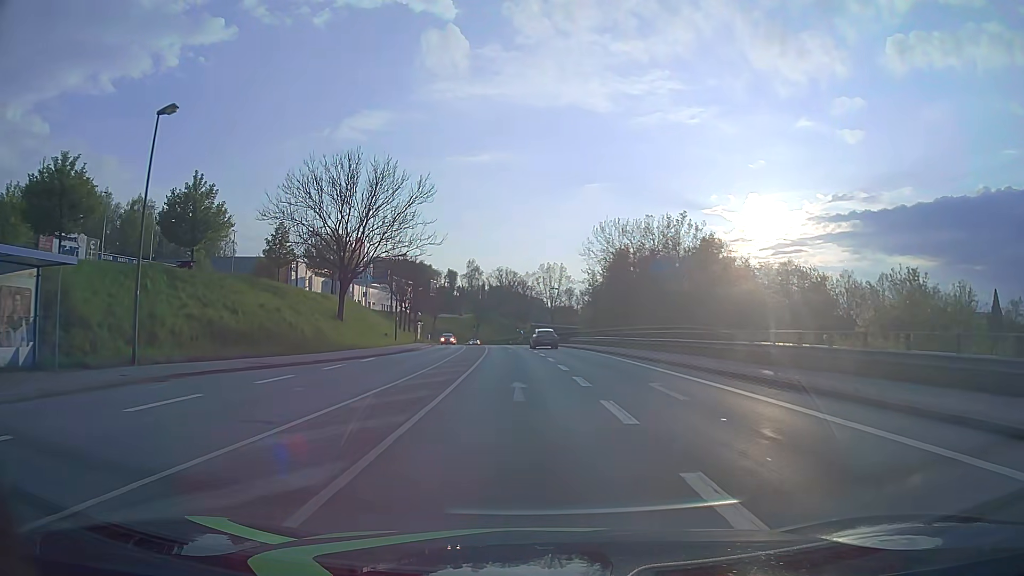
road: tertiary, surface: asphalt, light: Day
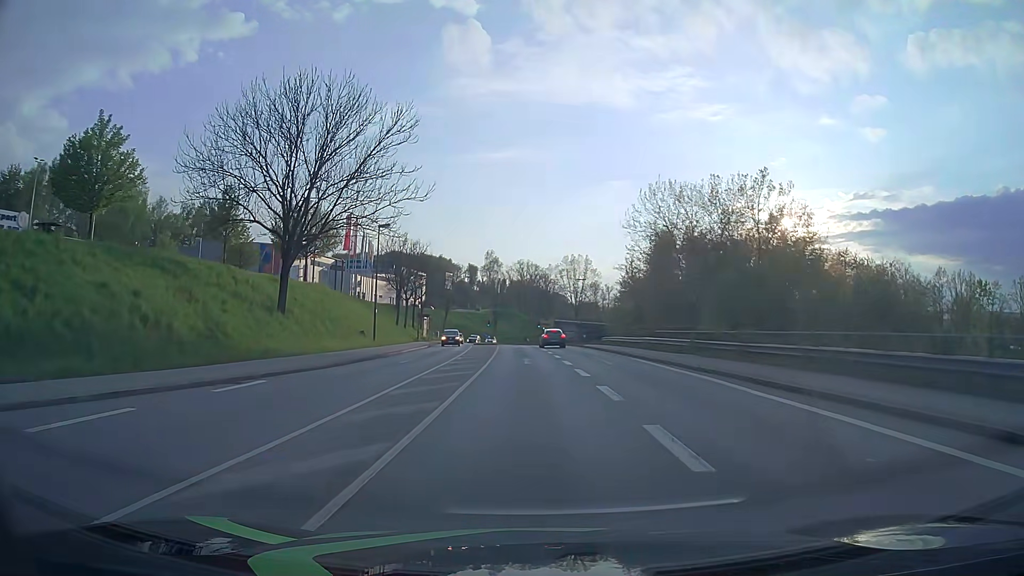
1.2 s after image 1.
(-0.3, +15.2) m; -2°
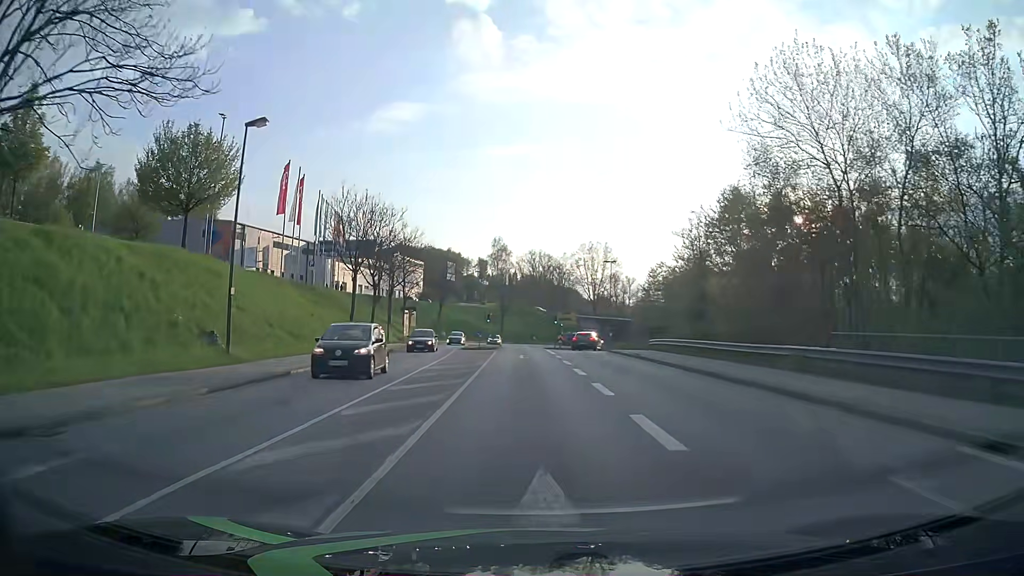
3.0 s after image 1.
(-0.3, +22.9) m; -1°
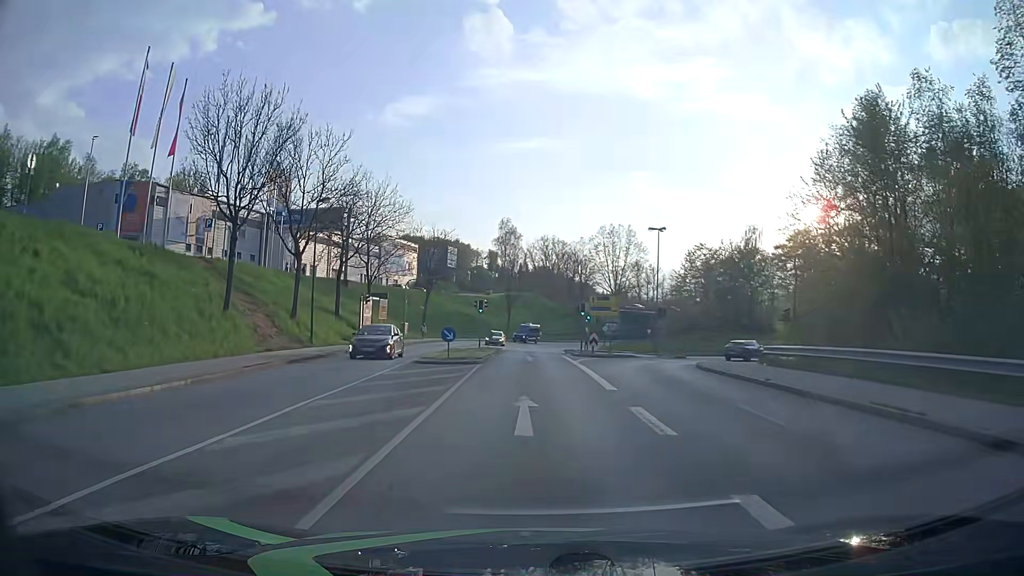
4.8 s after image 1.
(-0.2, +23.1) m; -1°
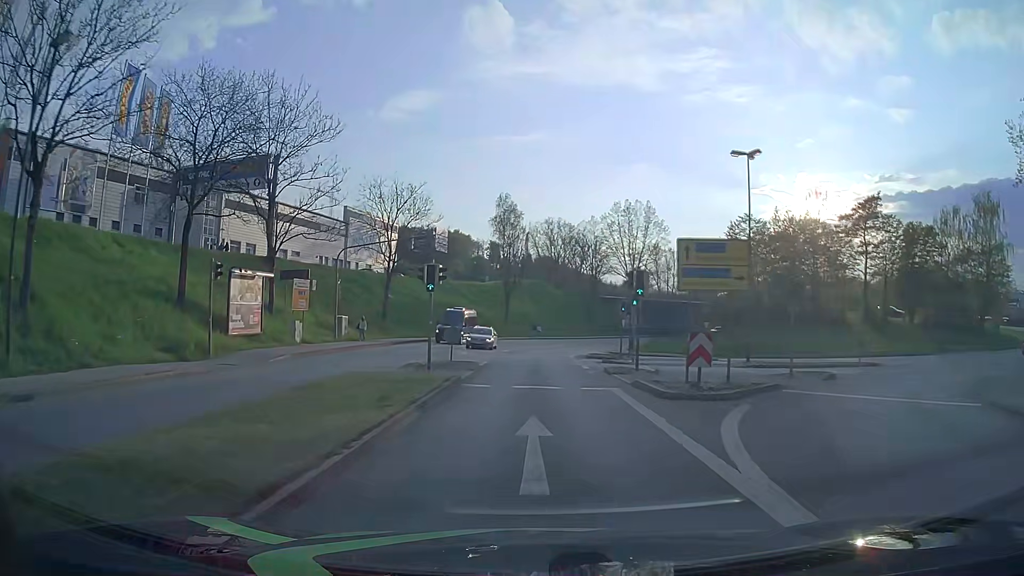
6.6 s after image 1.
(0.0, +23.2) m; 0°
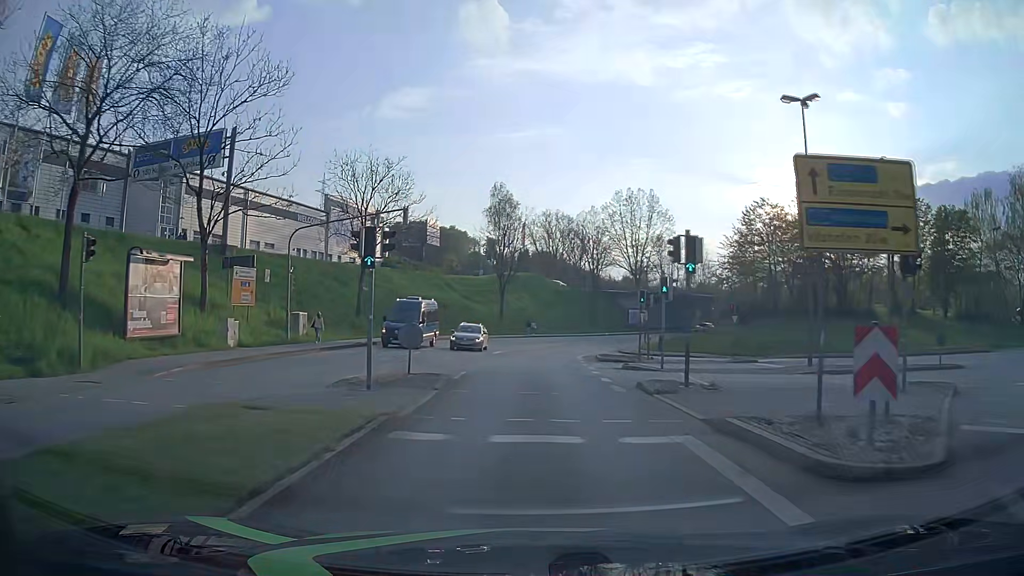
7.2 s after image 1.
(0.0, +7.8) m; +1°
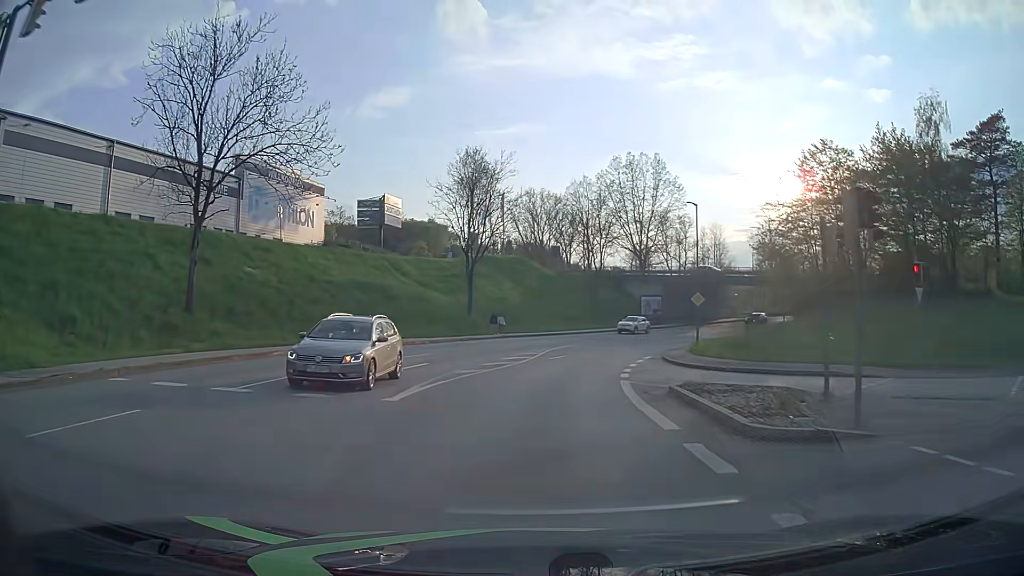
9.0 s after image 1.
(+0.1, +23.4) m; +1°
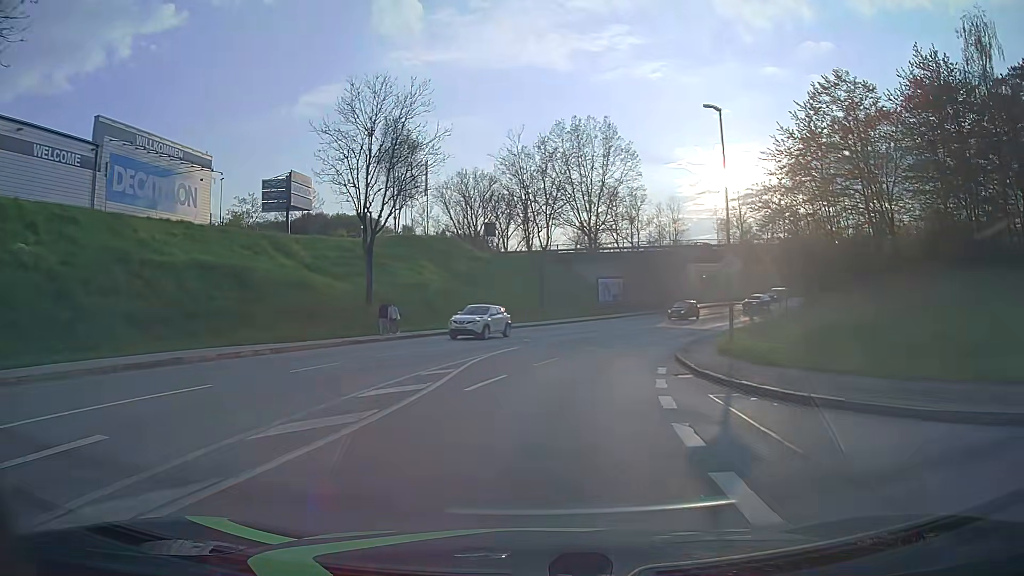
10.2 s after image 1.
(+0.5, +15.5) m; +5°
(0, +10) (+2, +20) (+5, +30) (+8, +39) (+13, +48) (+18, +56) (+24, +64) (+30, +72) (+38, +79) (+46, +85) m
